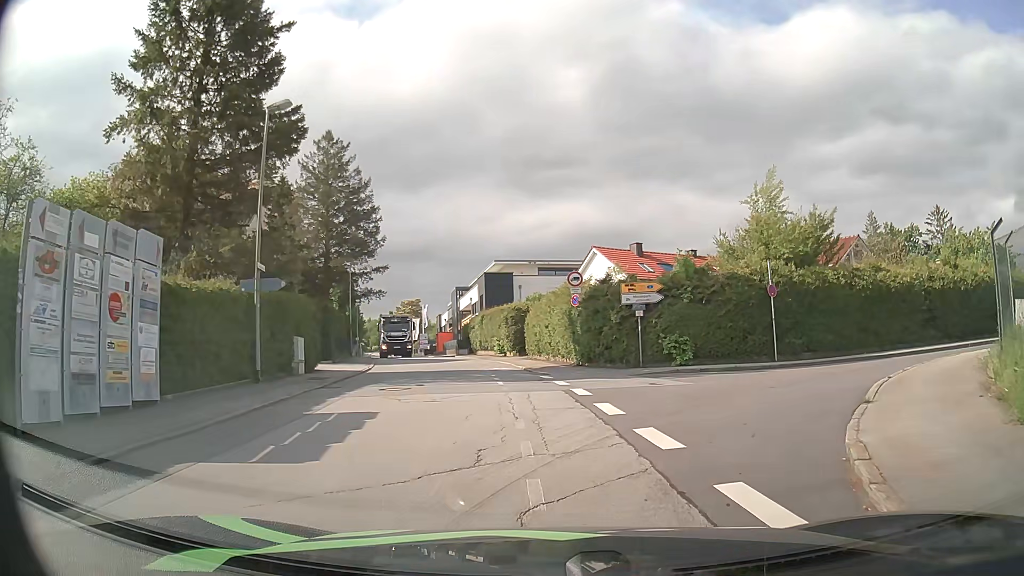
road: residential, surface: asphalt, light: Day
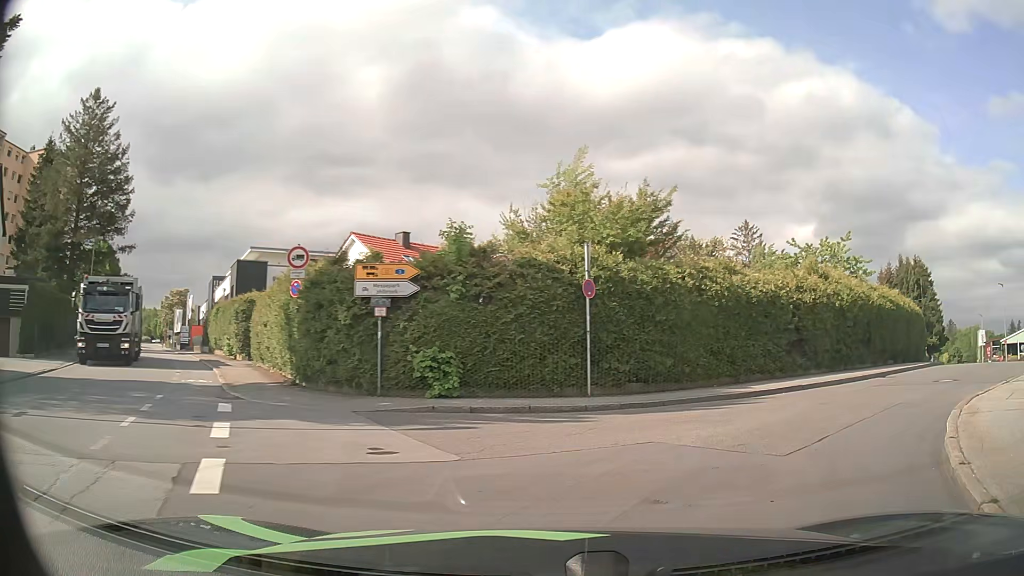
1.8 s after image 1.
(+1.0, +7.8) m; +18°
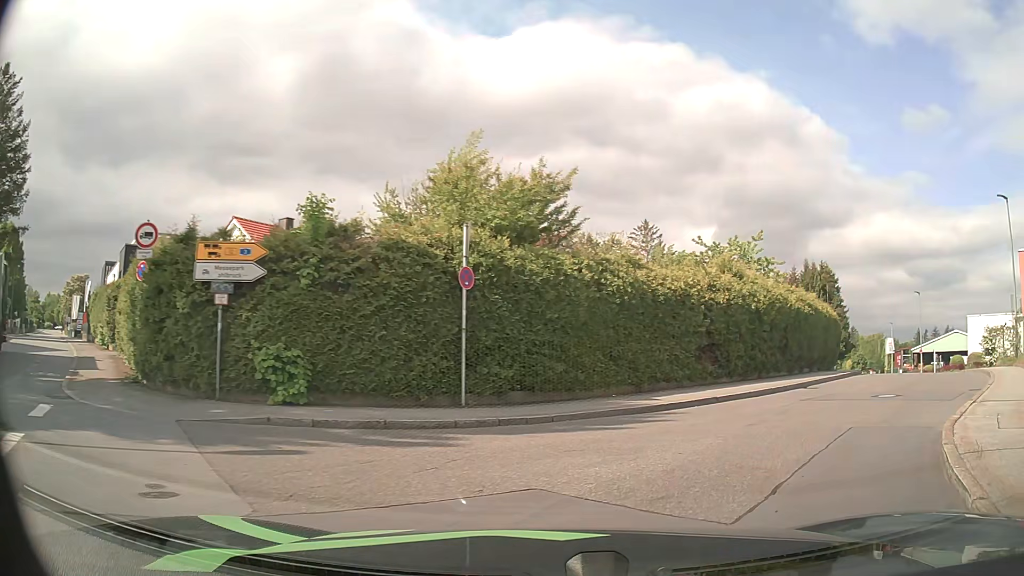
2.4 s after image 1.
(+0.2, +2.4) m; +10°
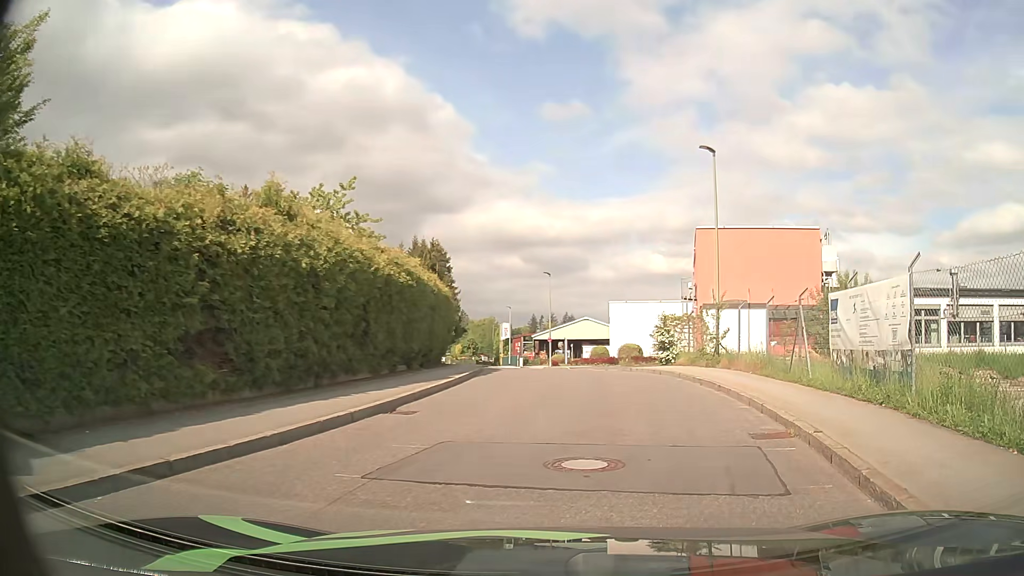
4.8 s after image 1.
(+2.6, +8.7) m; +33°
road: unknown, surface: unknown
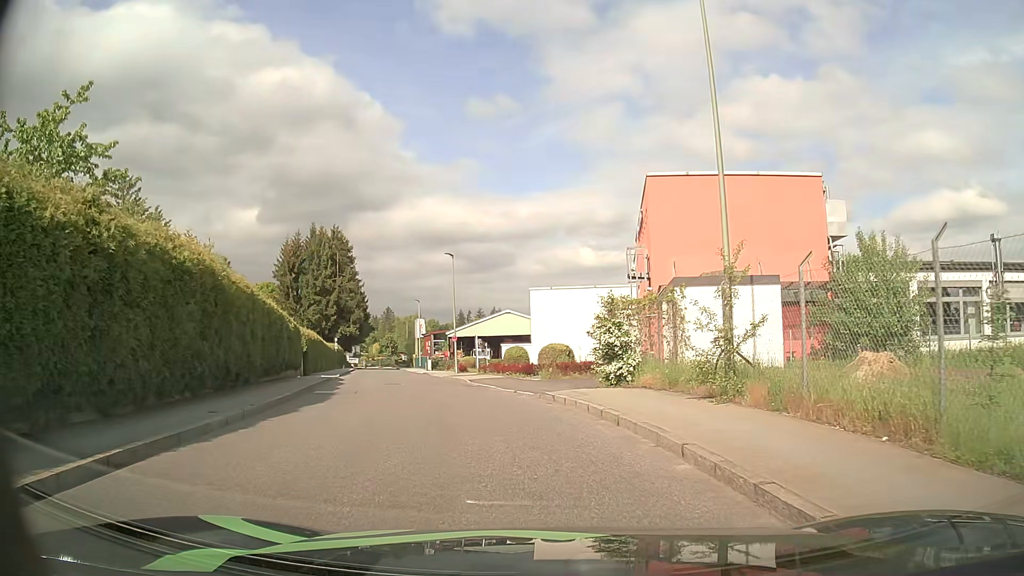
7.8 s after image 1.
(+1.6, +12.9) m; +6°
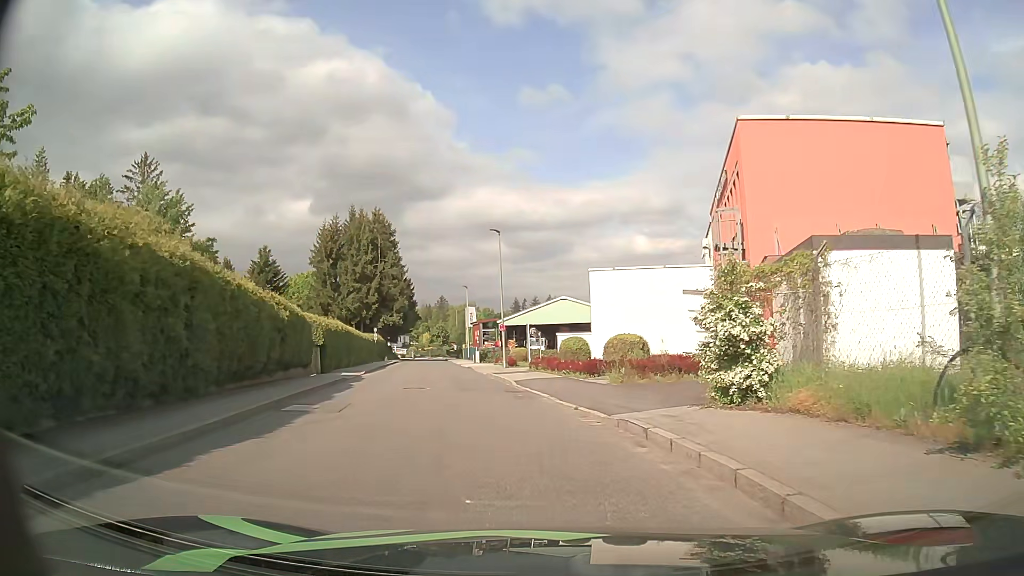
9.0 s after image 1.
(-0.3, +6.5) m; -4°
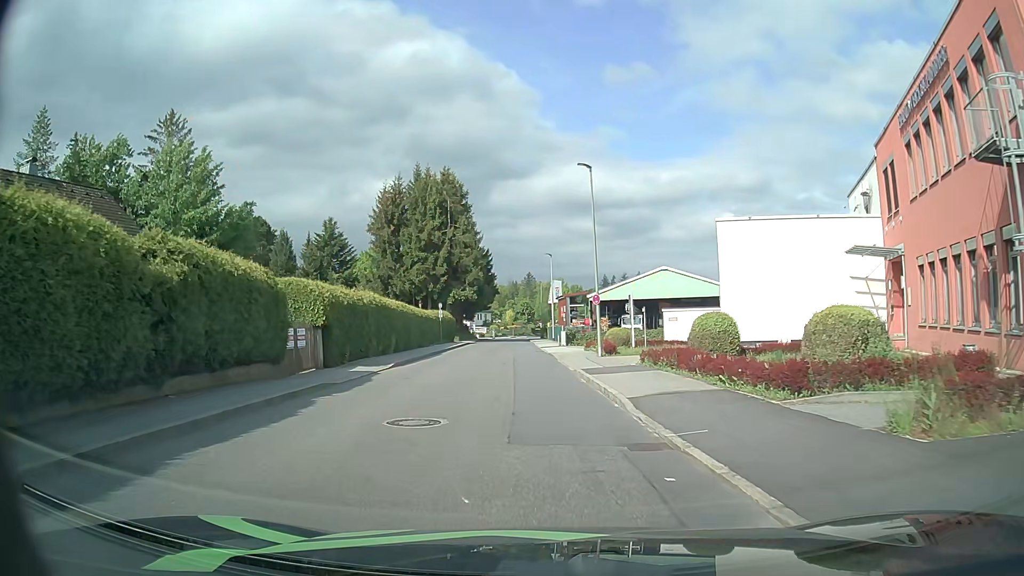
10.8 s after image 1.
(-0.9, +11.7) m; -9°
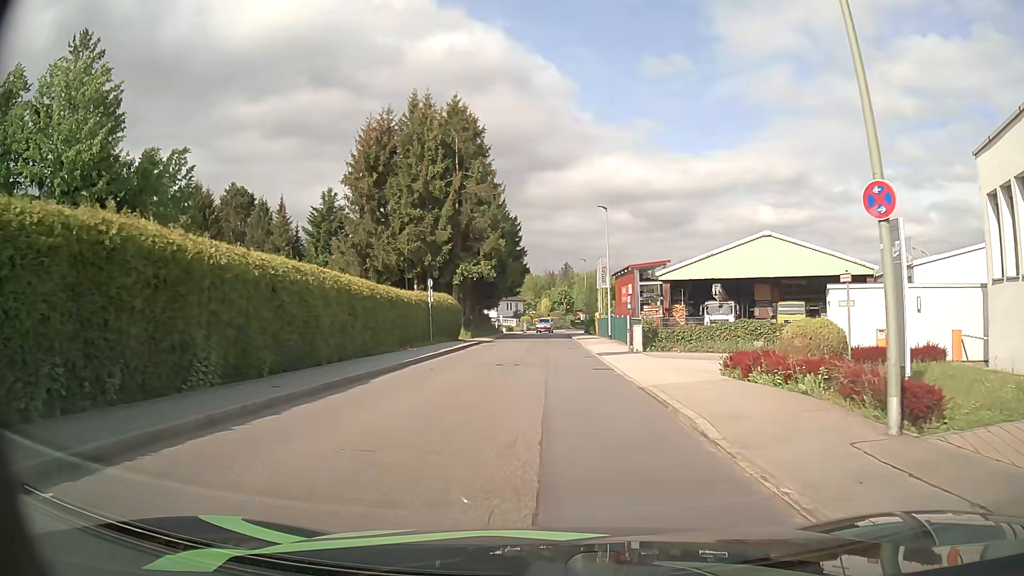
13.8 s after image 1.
(-0.7, +22.1) m; -2°
(0, +10) (0, +20) (0, +30) (0, +40) (0, +50) (0, +60) (0, +70) (+1, +80) (+1, +90) (+3, +100) m
